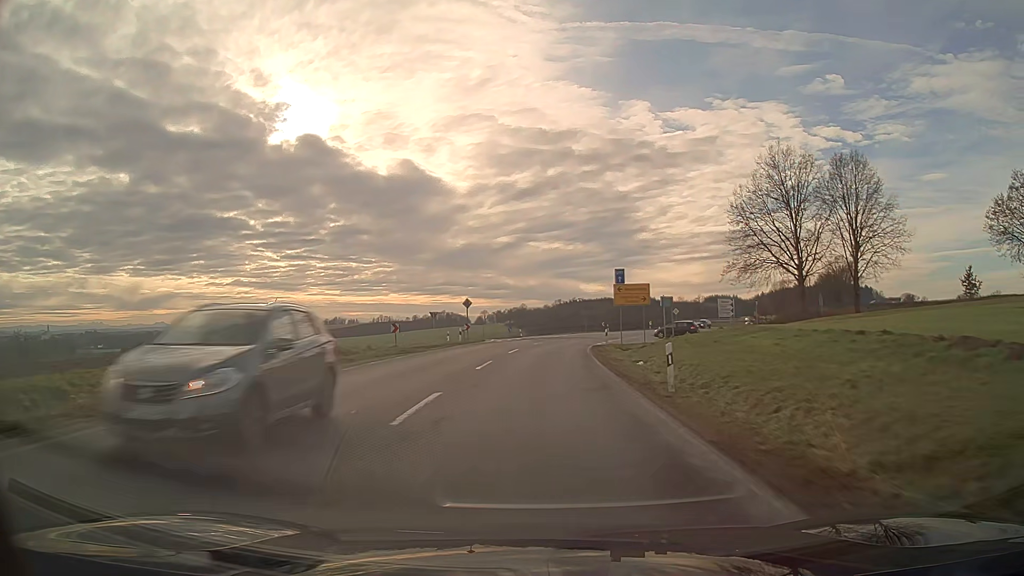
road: secondary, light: Day
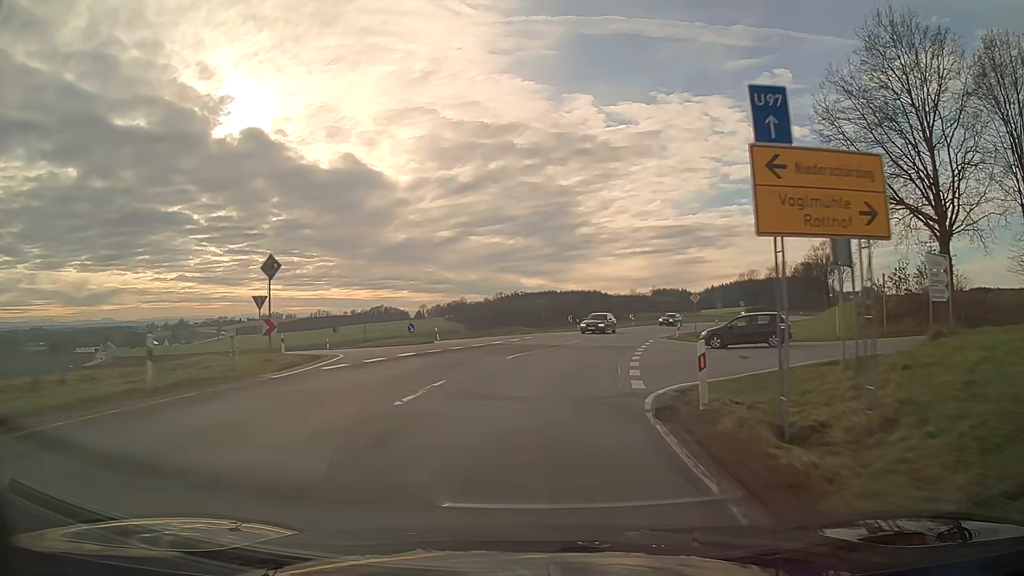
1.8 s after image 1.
(+1.3, +32.5) m; +6°
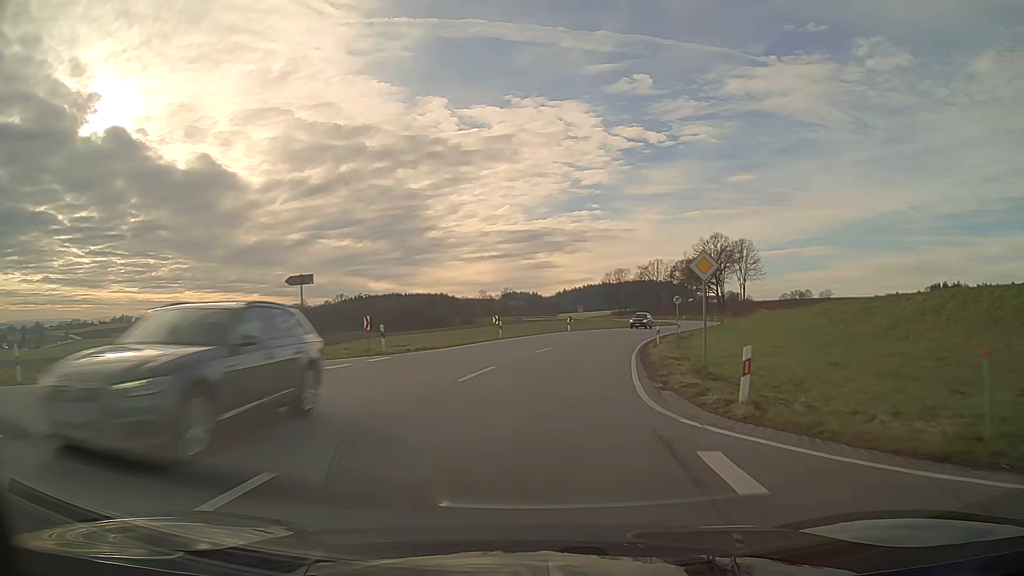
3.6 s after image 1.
(+3.5, +32.2) m; +13°
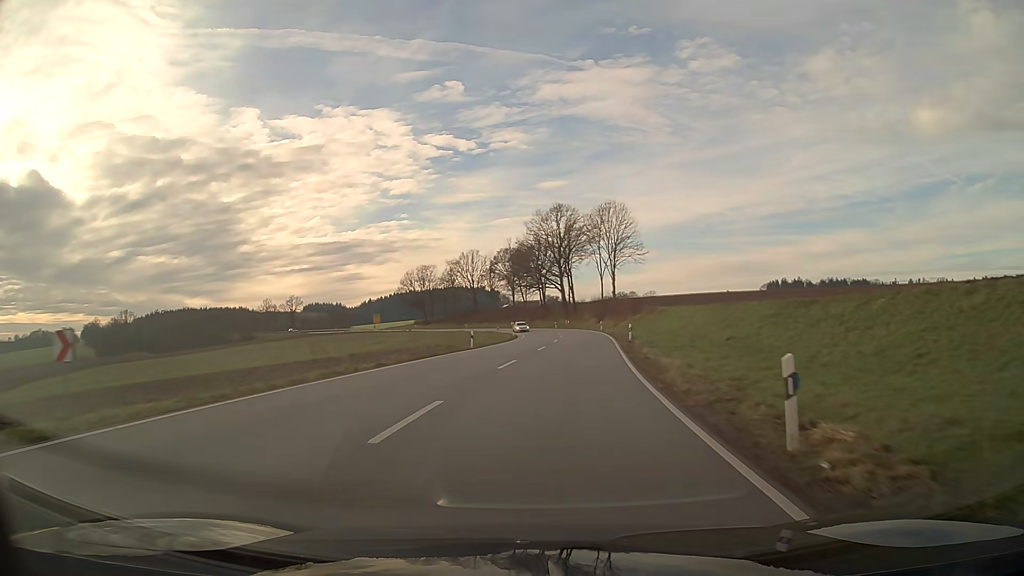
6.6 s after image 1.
(+7.8, +53.2) m; +15°
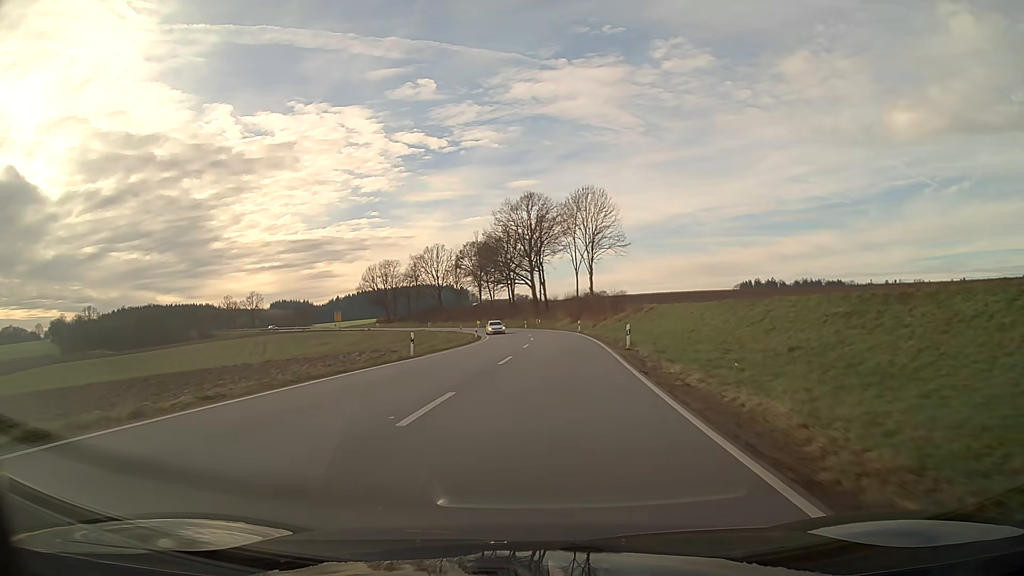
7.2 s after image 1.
(+0.2, +10.9) m; +2°
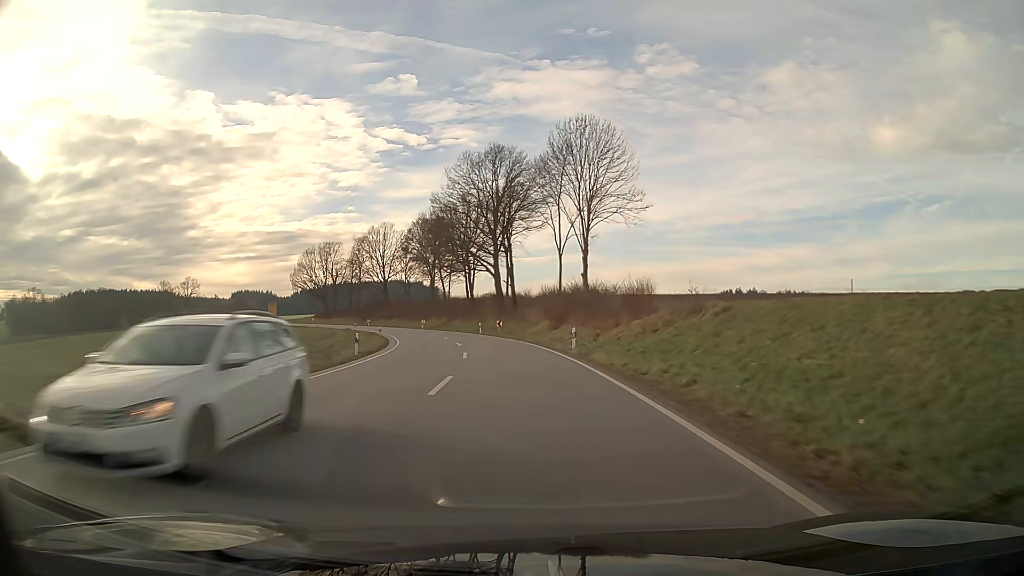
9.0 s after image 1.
(+0.7, +32.5) m; +1°
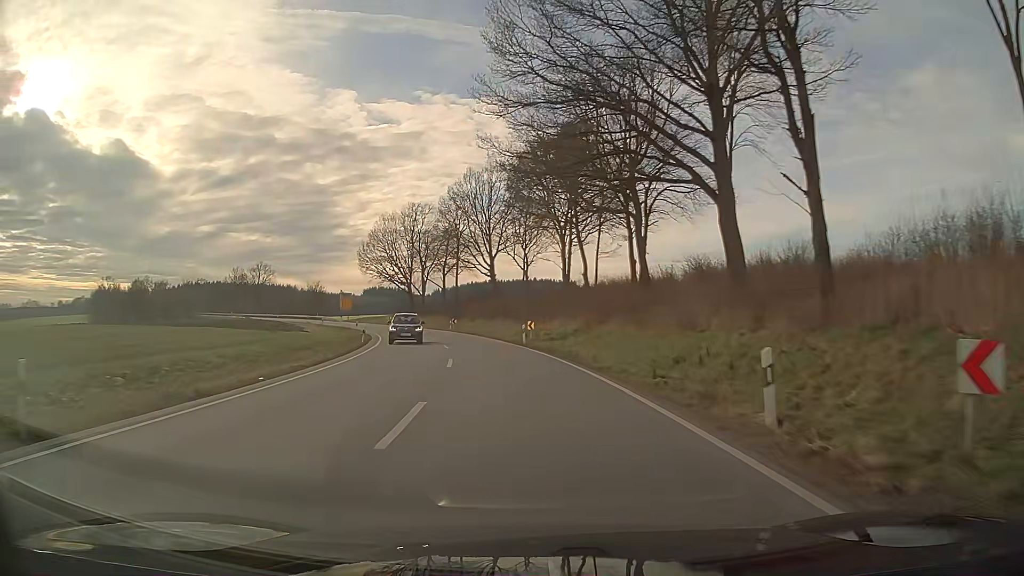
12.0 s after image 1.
(-5.7, +54.1) m; -13°
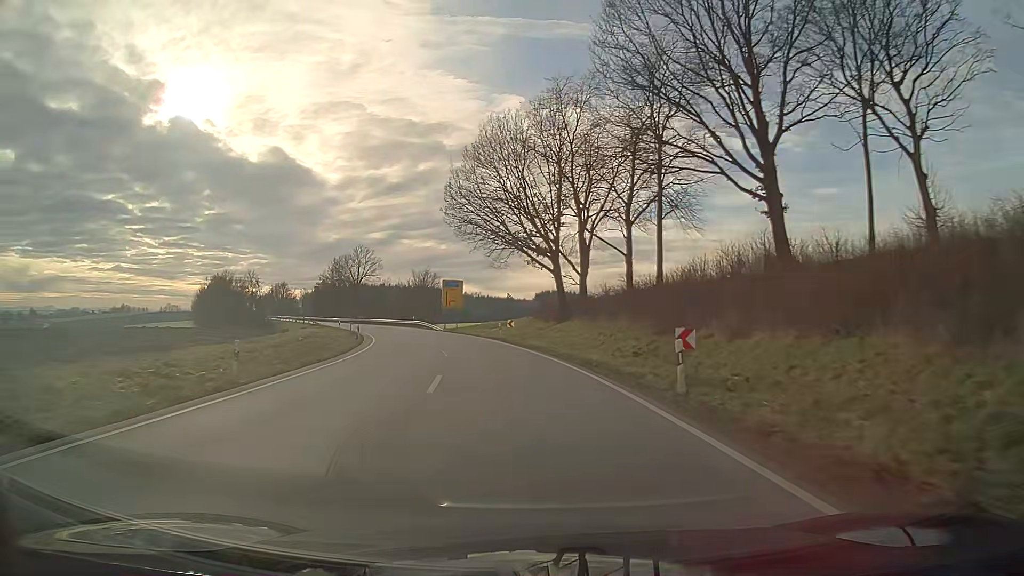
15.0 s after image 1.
(-7.4, +55.4) m; -15°
